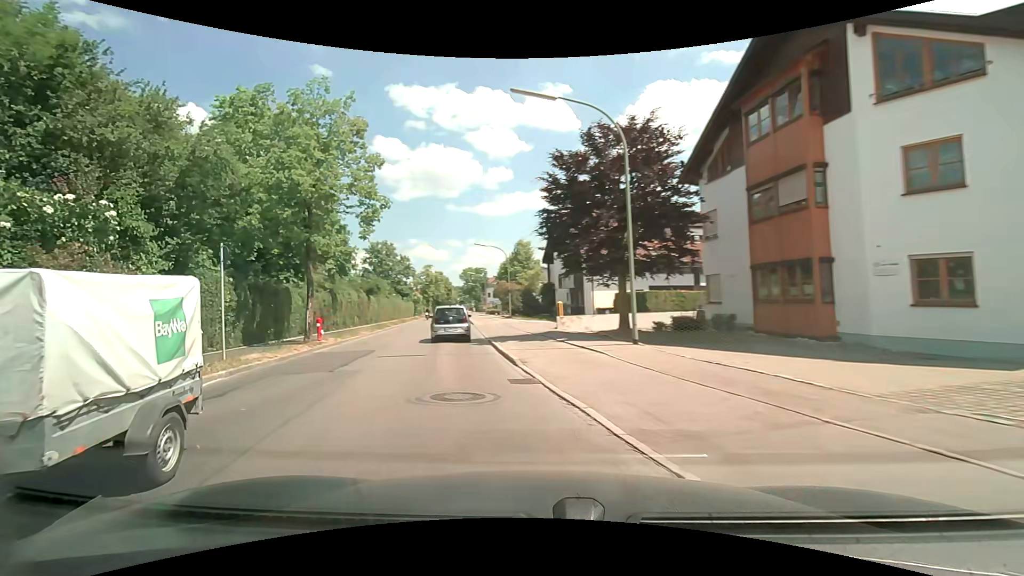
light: Day
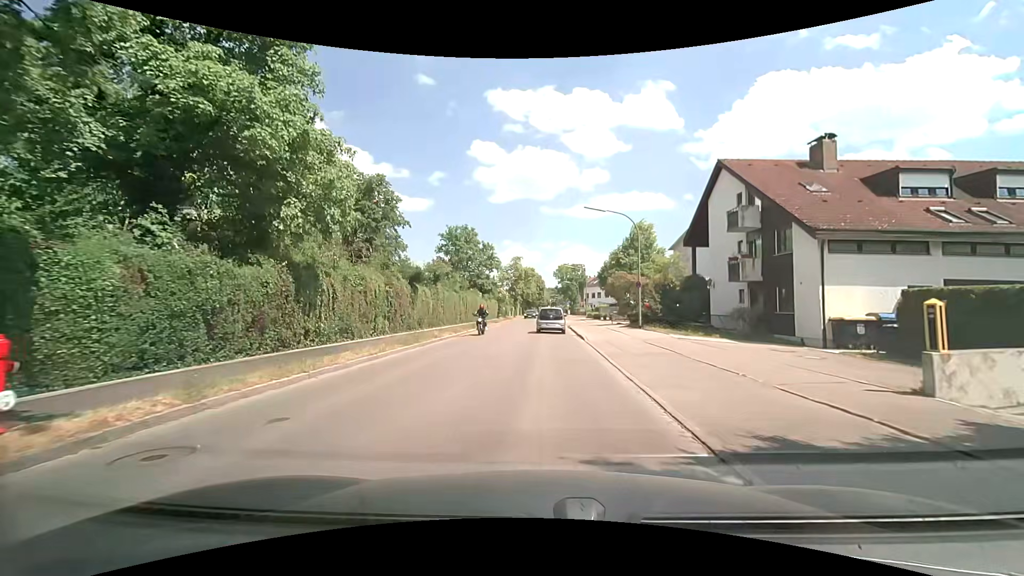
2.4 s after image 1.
(-3.2, +17.6) m; -11°
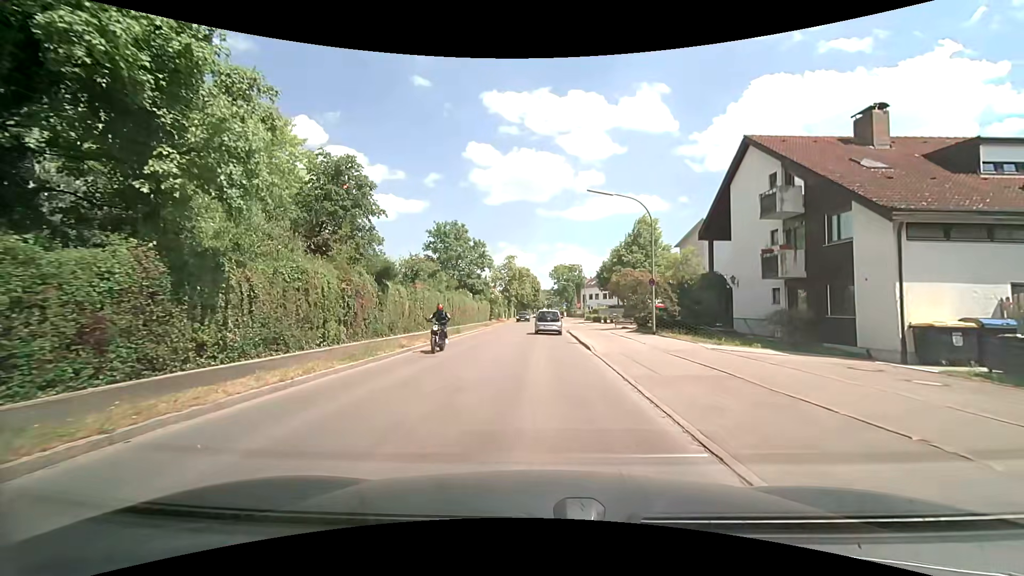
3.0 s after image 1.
(0.0, +4.8) m; -1°
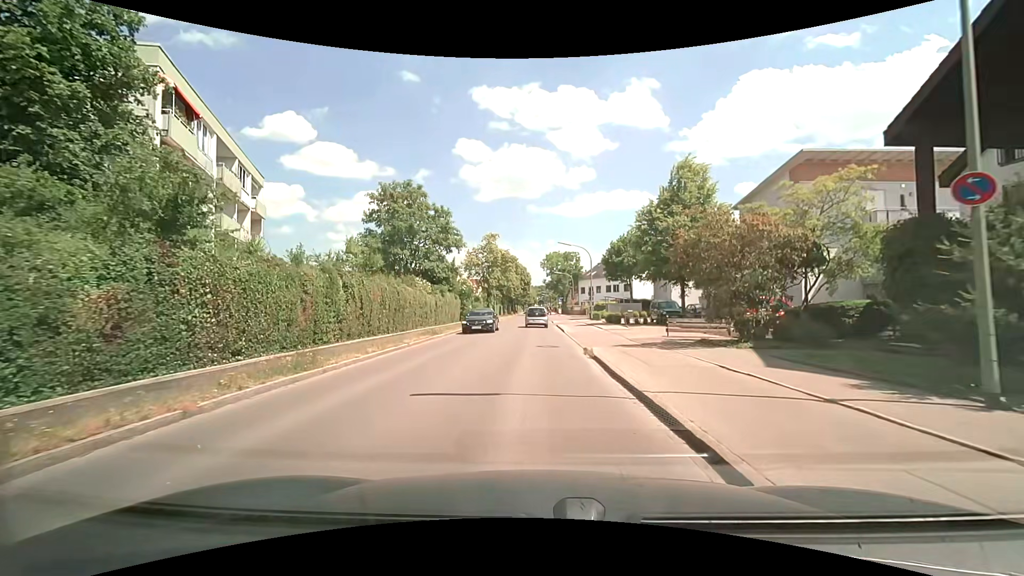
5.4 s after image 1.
(+0.4, +18.7) m; +2°
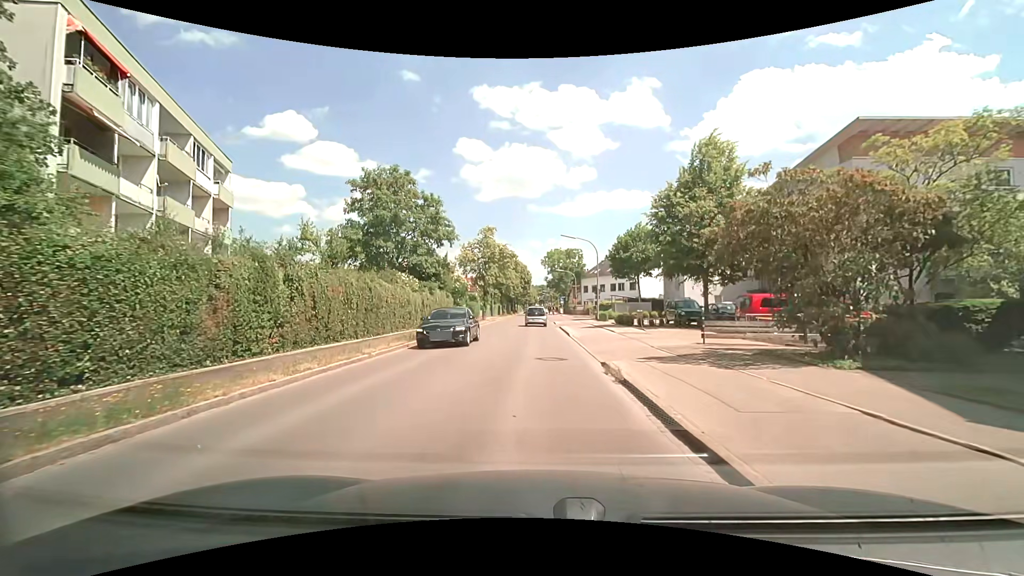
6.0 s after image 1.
(0.0, +4.6) m; 0°
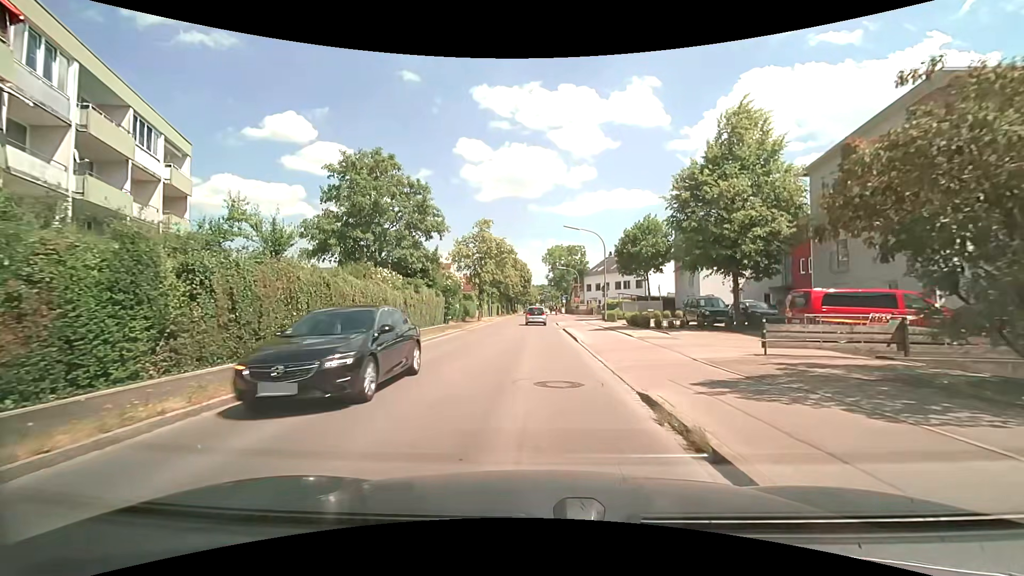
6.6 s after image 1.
(0.0, +4.5) m; +1°
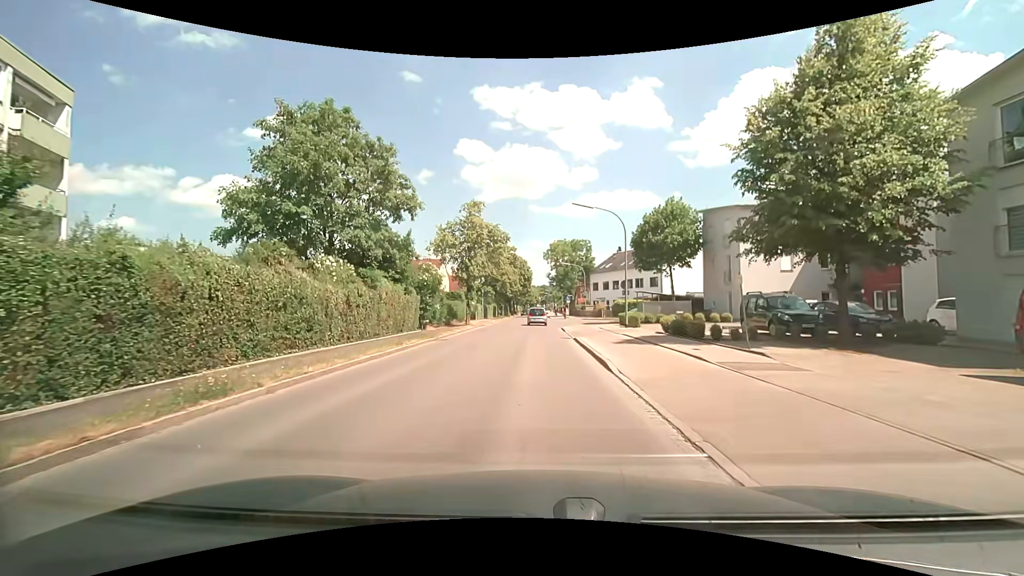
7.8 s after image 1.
(-0.1, +8.8) m; -1°
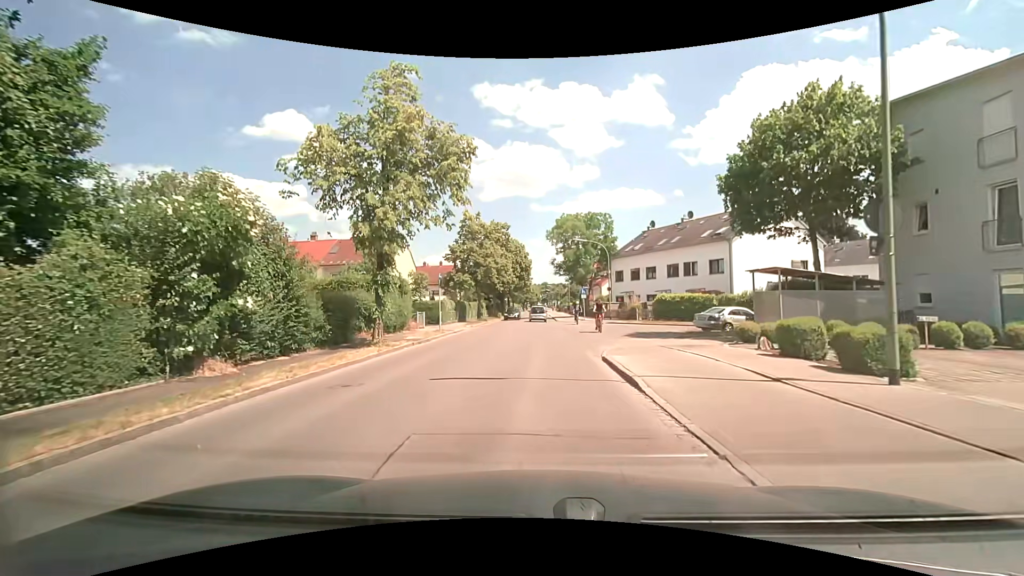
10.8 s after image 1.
(+0.1, +22.3) m; 0°
